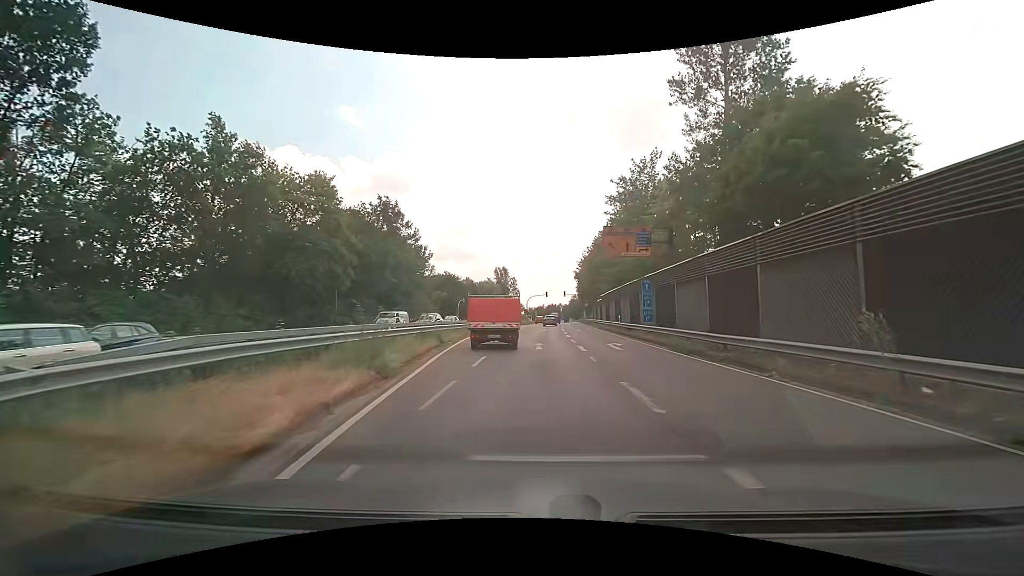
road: secondary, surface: asphalt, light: Day
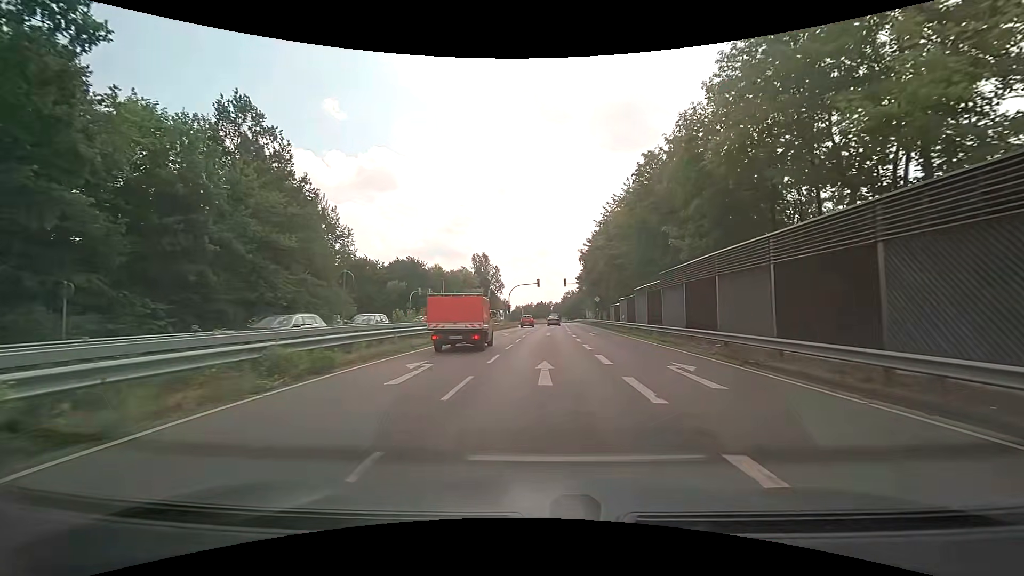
(0.0, +35.9) m; +1°
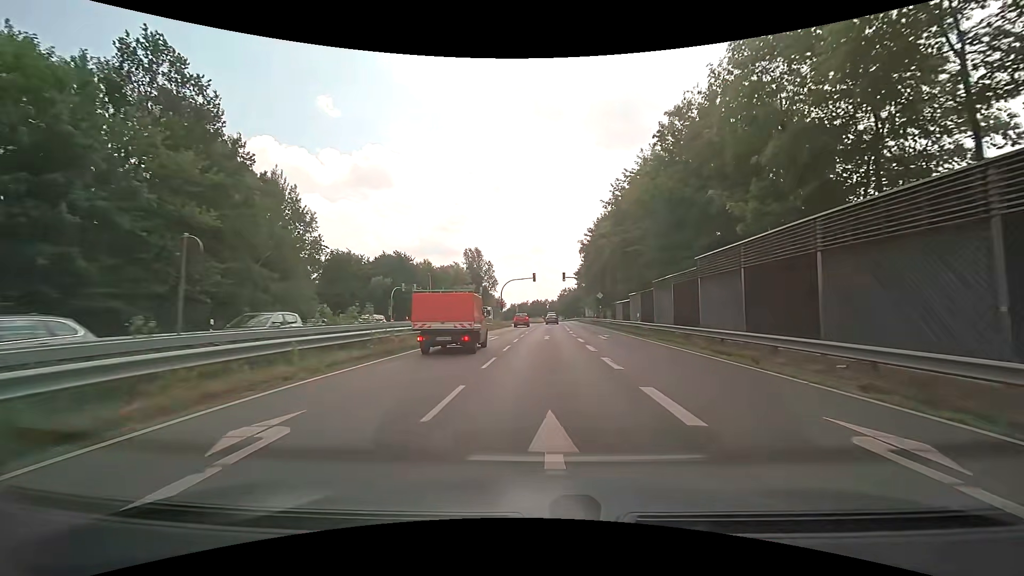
(0.0, +7.7) m; +1°
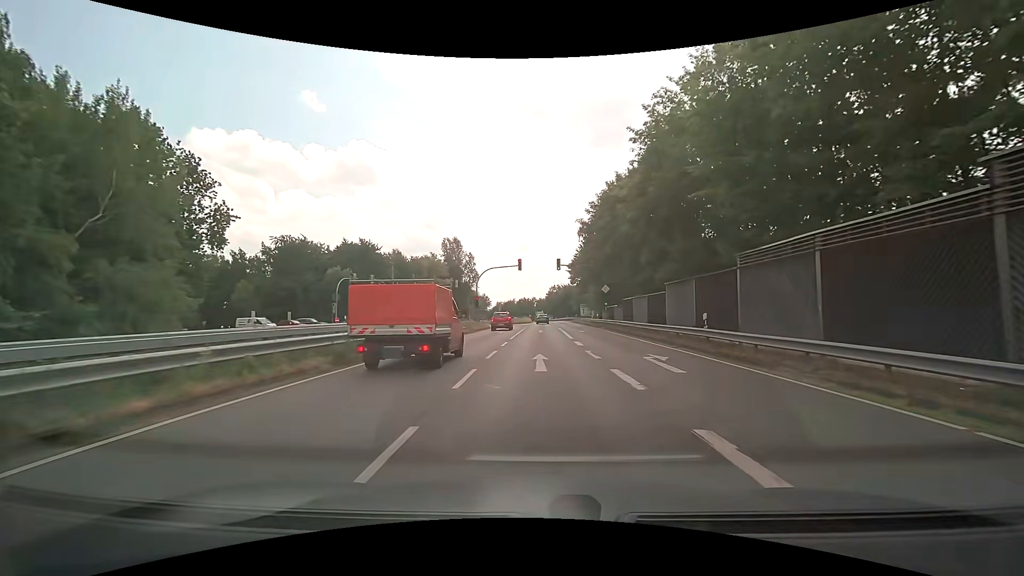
(+0.1, +15.4) m; +1°
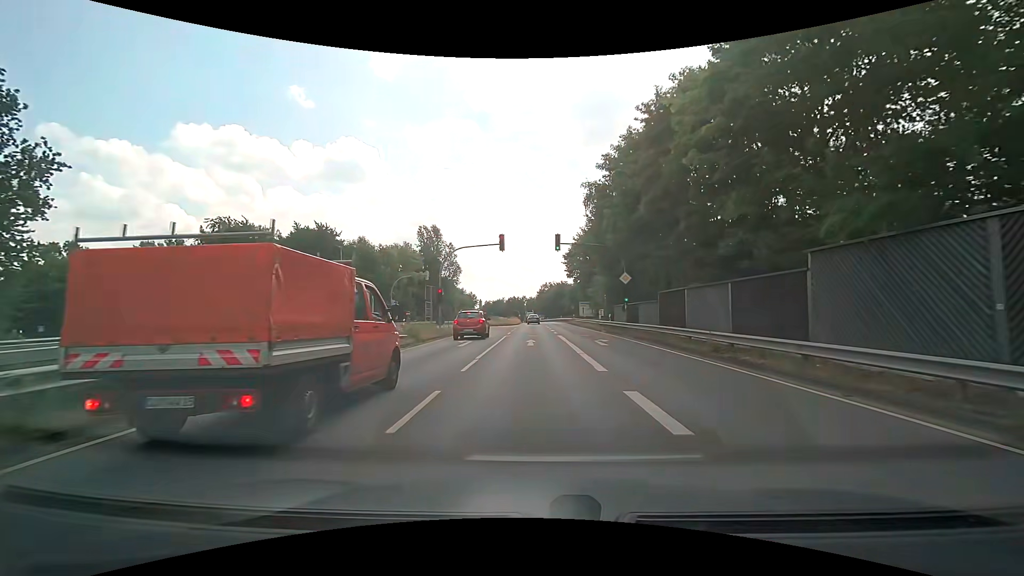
(+0.2, +15.3) m; +1°
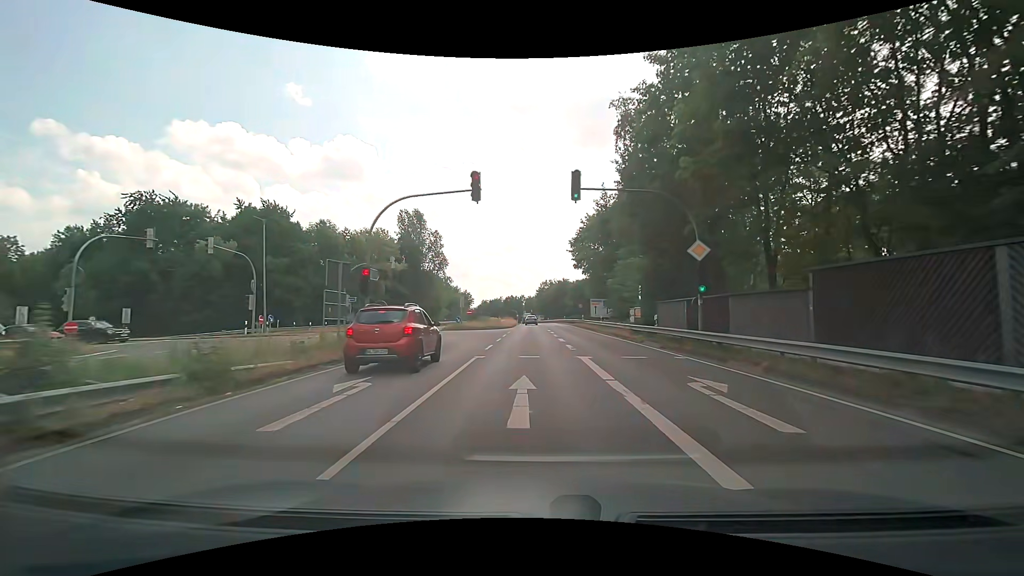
(+0.2, +15.3) m; +1°
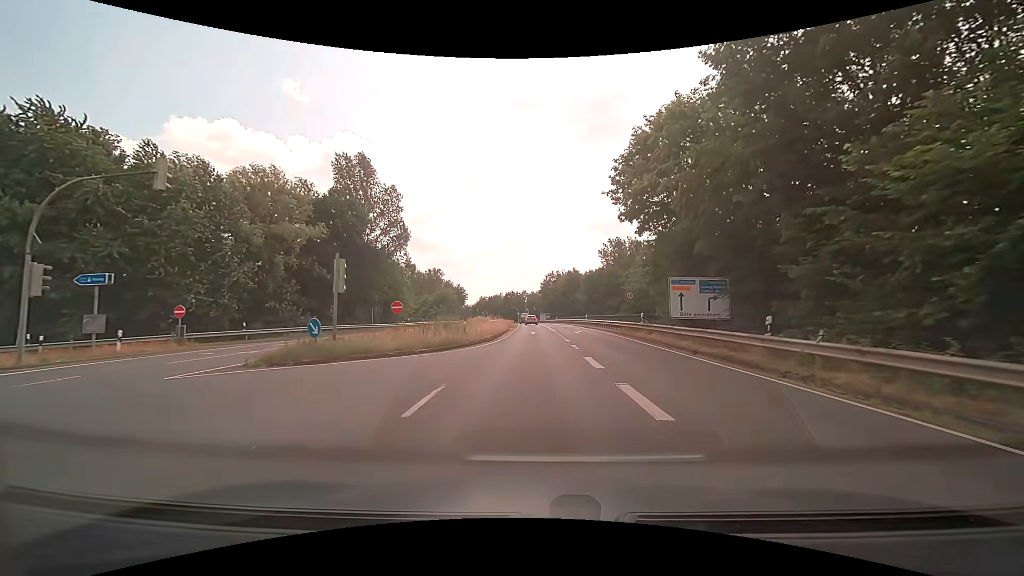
(-0.5, +30.8) m; -1°
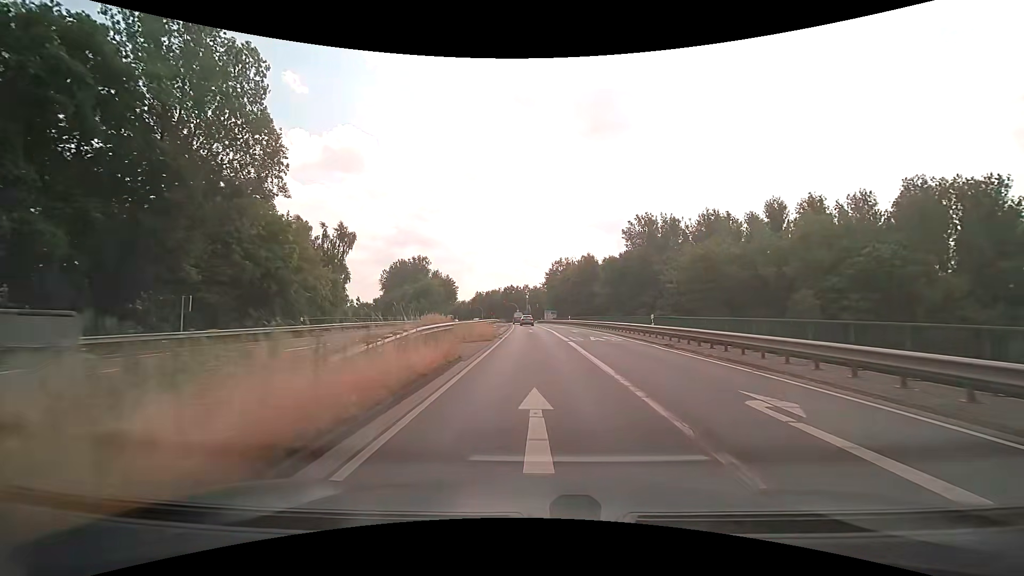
(-0.1, +31.2) m; -1°
(0, +10) (0, +20) (0, +30) (0, +40) (-1, +50) (-1, +60) (-1, +70) (-2, +80) (-2, +90) (-3, +100) m
